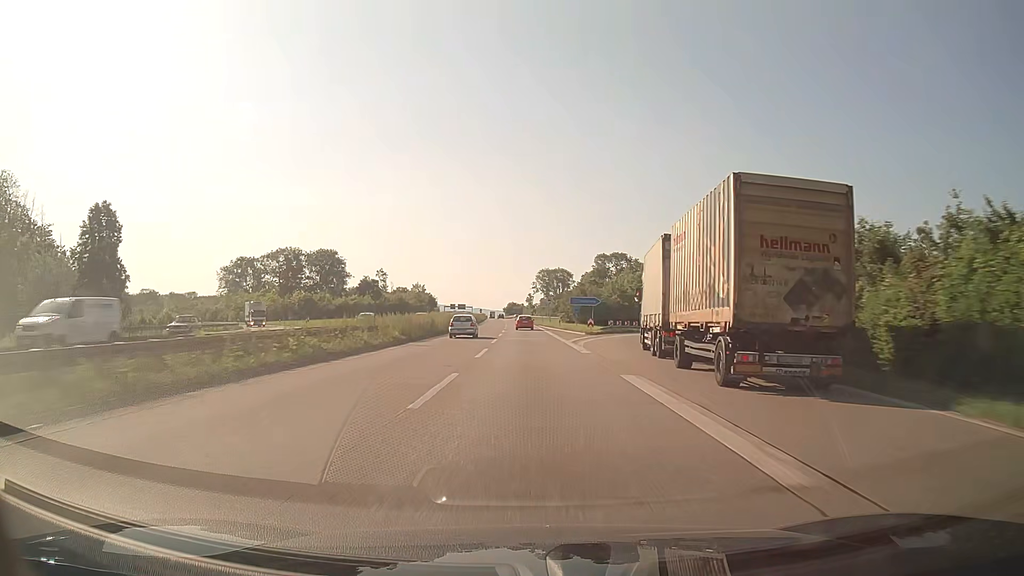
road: trunk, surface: asphalt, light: Day
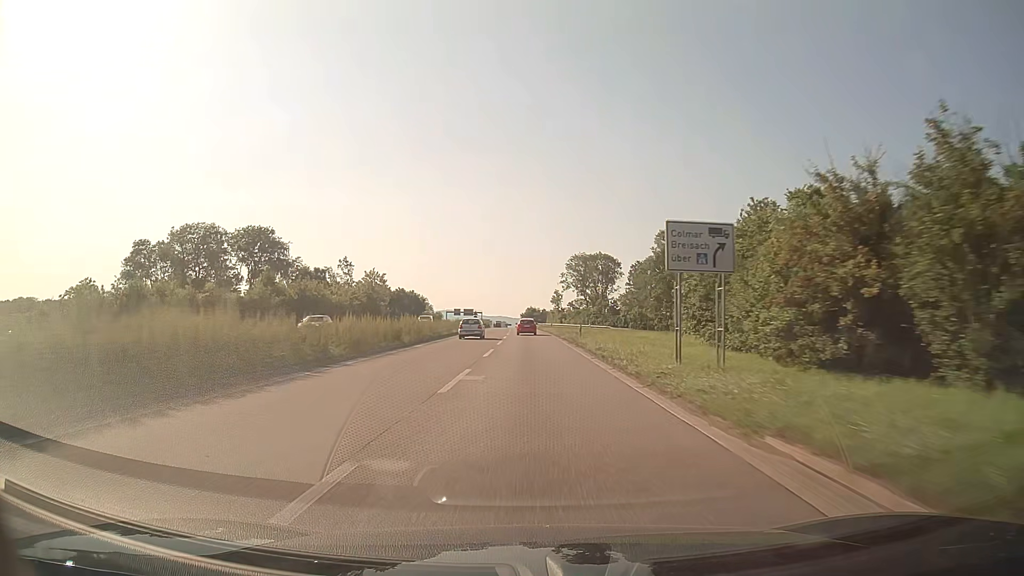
(-1.4, +82.2) m; -2°
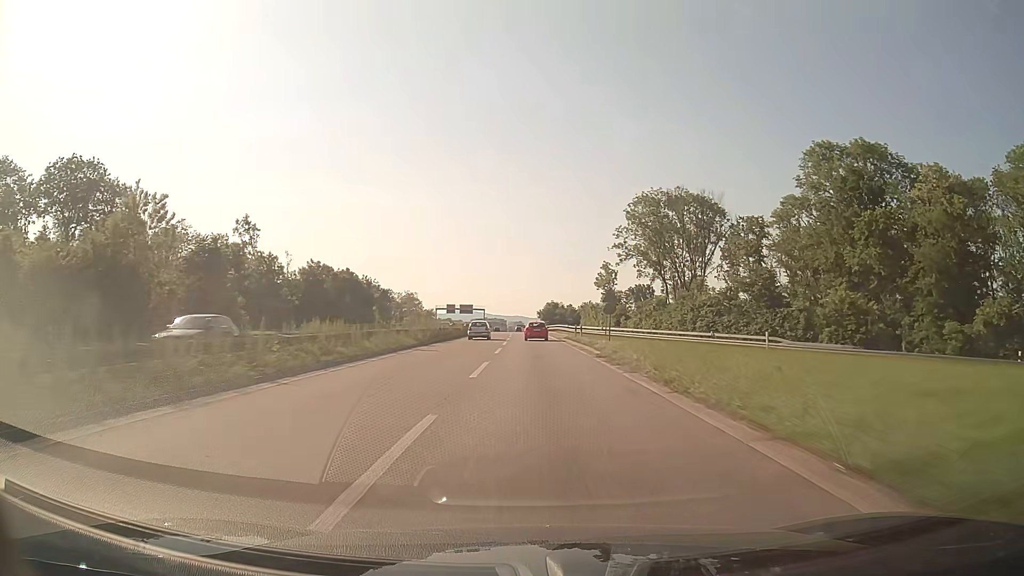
(-1.1, +81.7) m; -1°
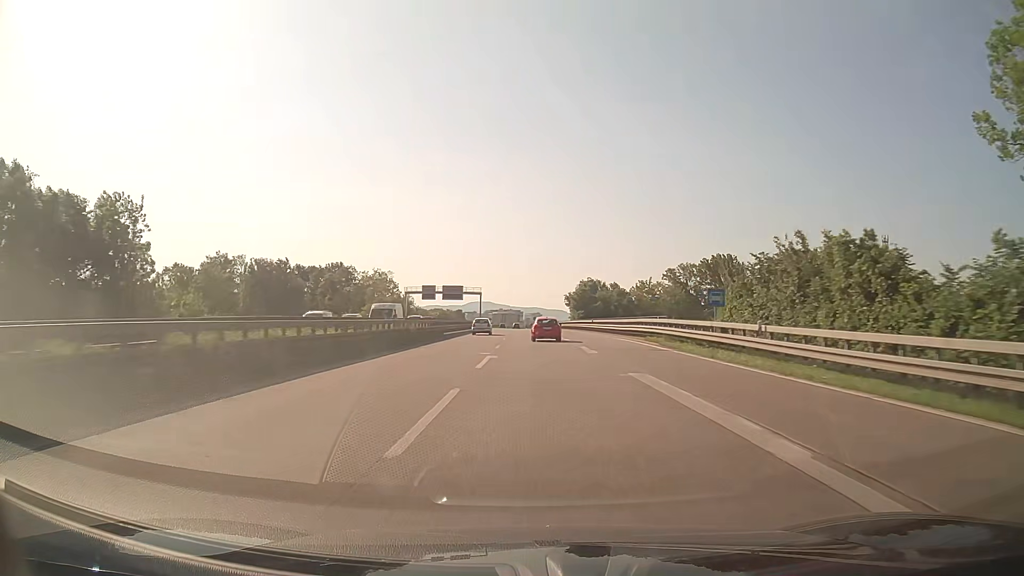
(-1.0, +81.3) m; -1°
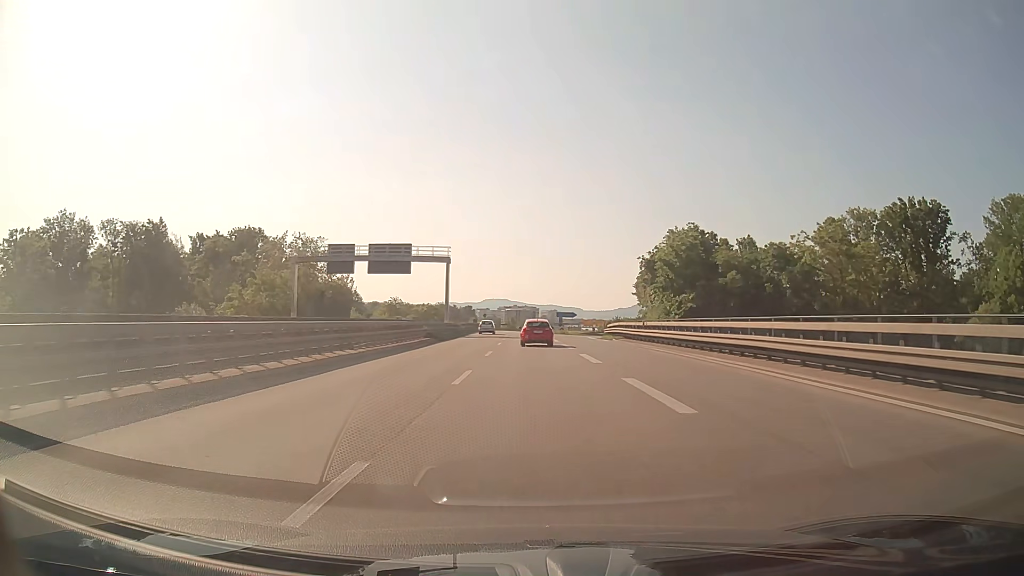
(-1.0, +76.3) m; -1°
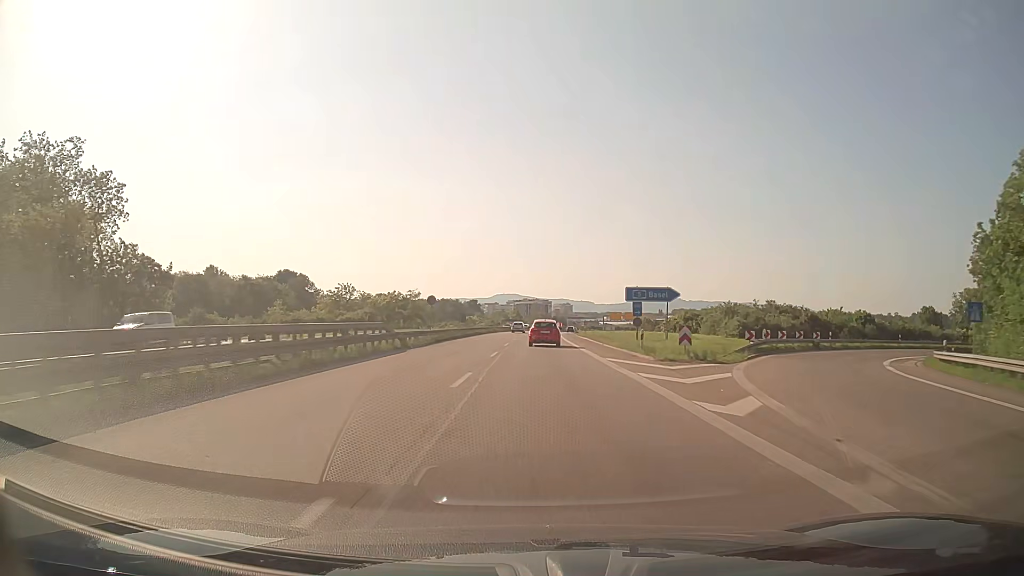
(-0.9, +73.0) m; -1°
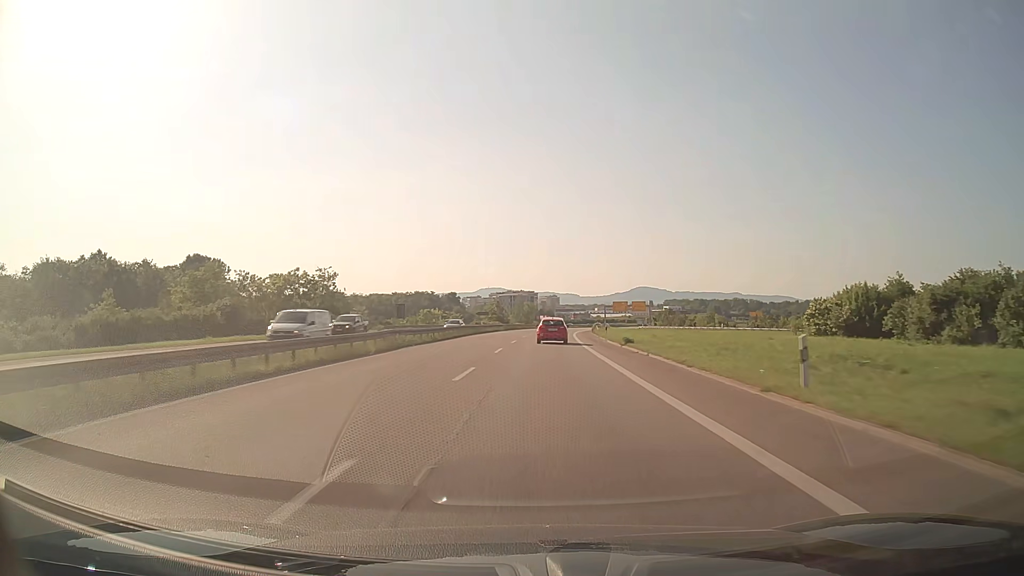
(+0.5, +58.8) m; +1°
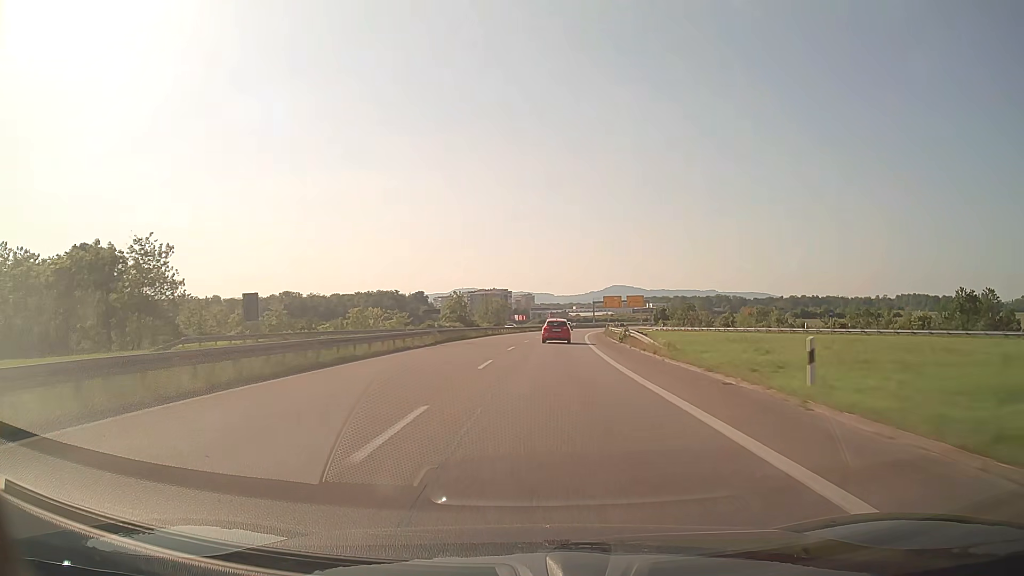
(+0.8, +43.8) m; +2°
(0, +10) (0, +20) (+1, +30) (+1, +40) (+2, +50) (+2, +60) (+3, +70) (+5, +80) (+6, +90) (+7, +100) m
